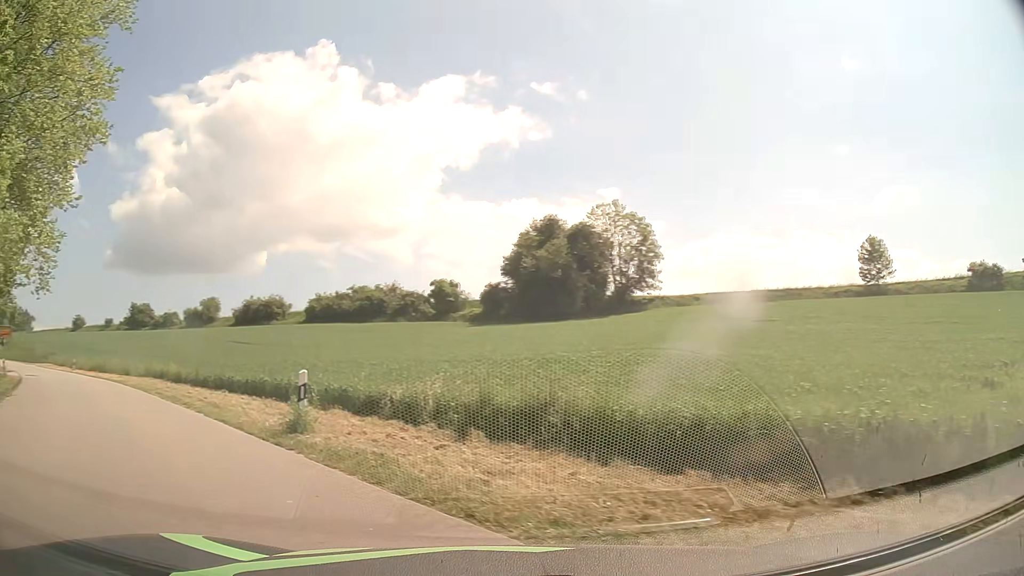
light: Day
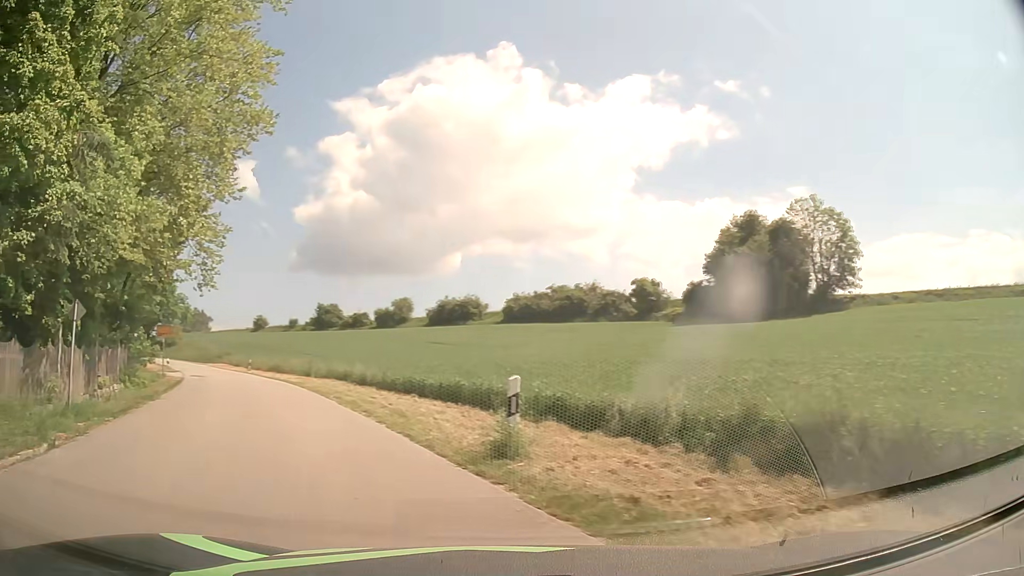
(-0.3, +2.6) m; -16°
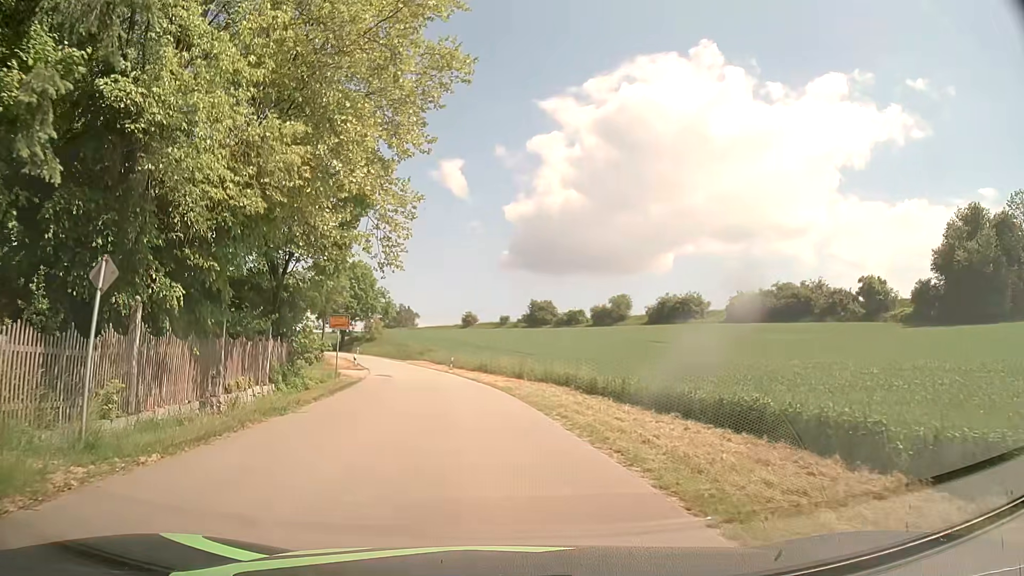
(-1.5, +6.9) m; -18°
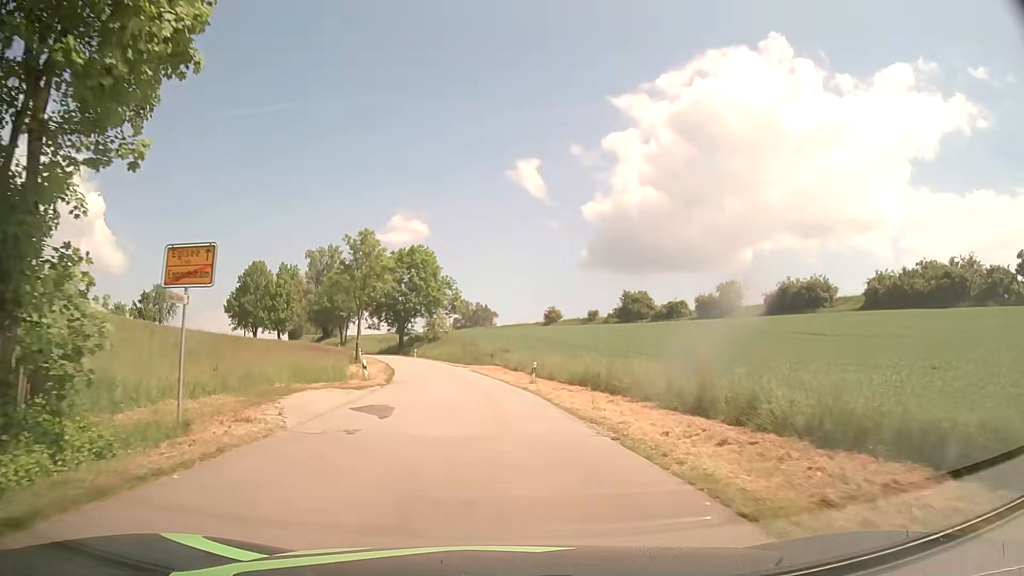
(-1.5, +22.4) m; -6°
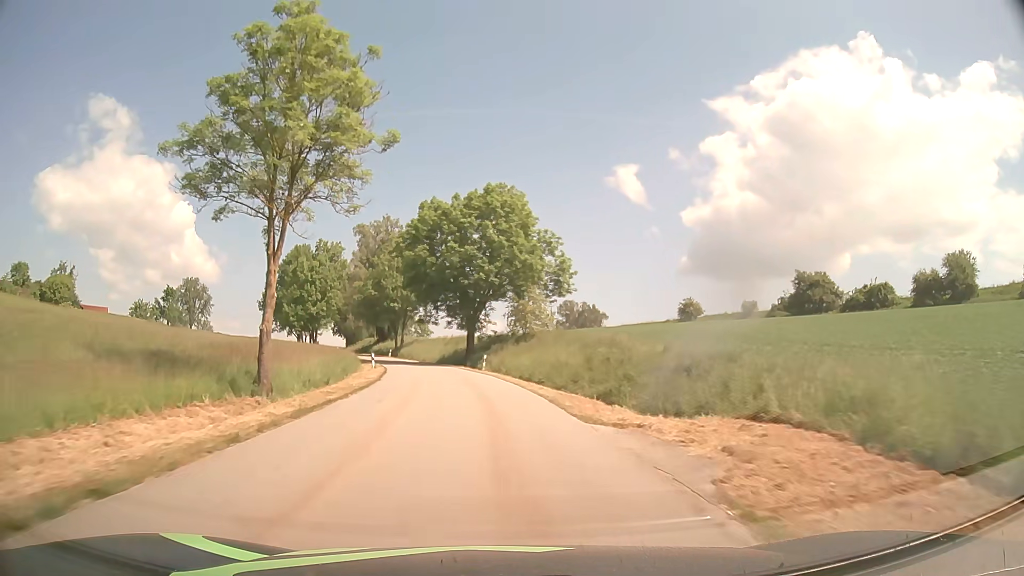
(-4.0, +43.5) m; -9°
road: tertiary
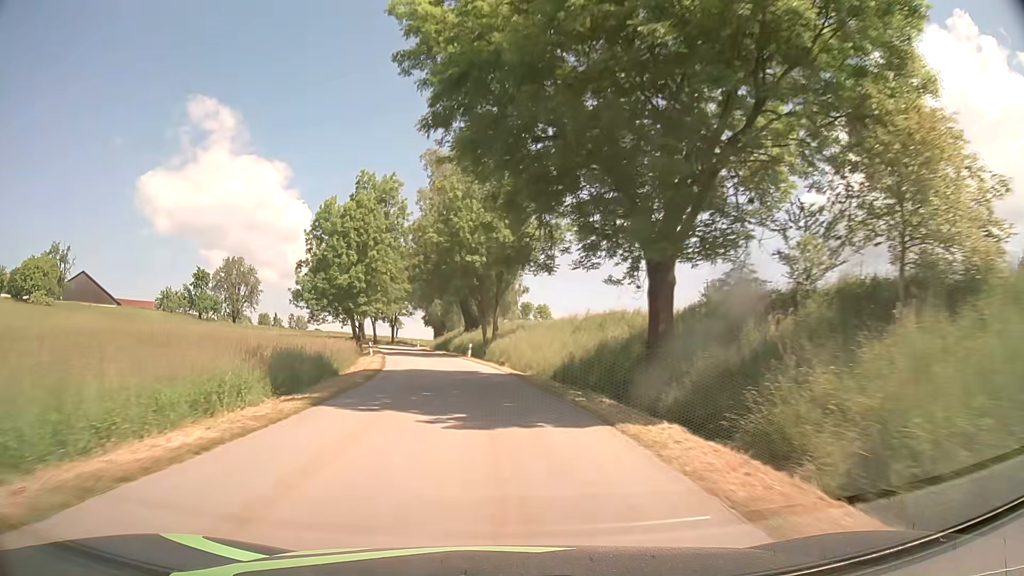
(-3.9, +44.1) m; -10°
(0, +10) (-1, +20) (-2, +30) (-3, +40) (-5, +50) (-7, +59) (-9, +69) (-12, +79) (-14, +89) (-15, +99) m
